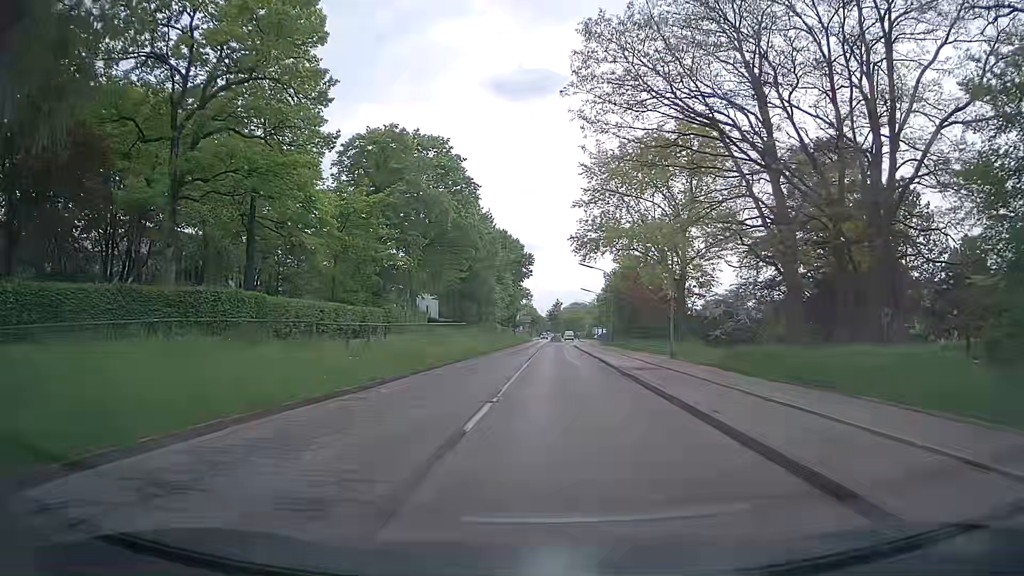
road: tertiary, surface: asphalt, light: Day
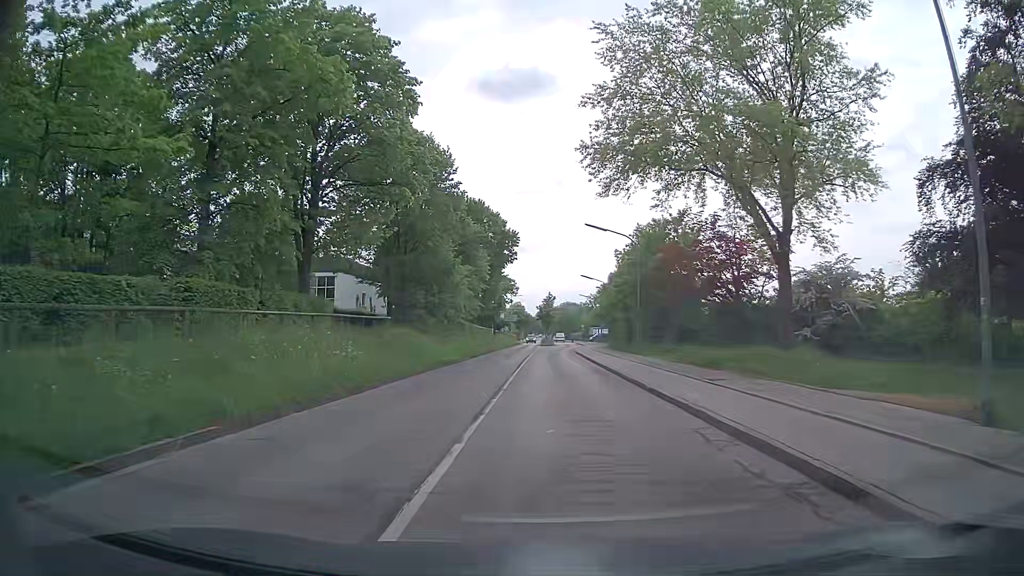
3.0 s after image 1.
(0.0, +22.6) m; 0°
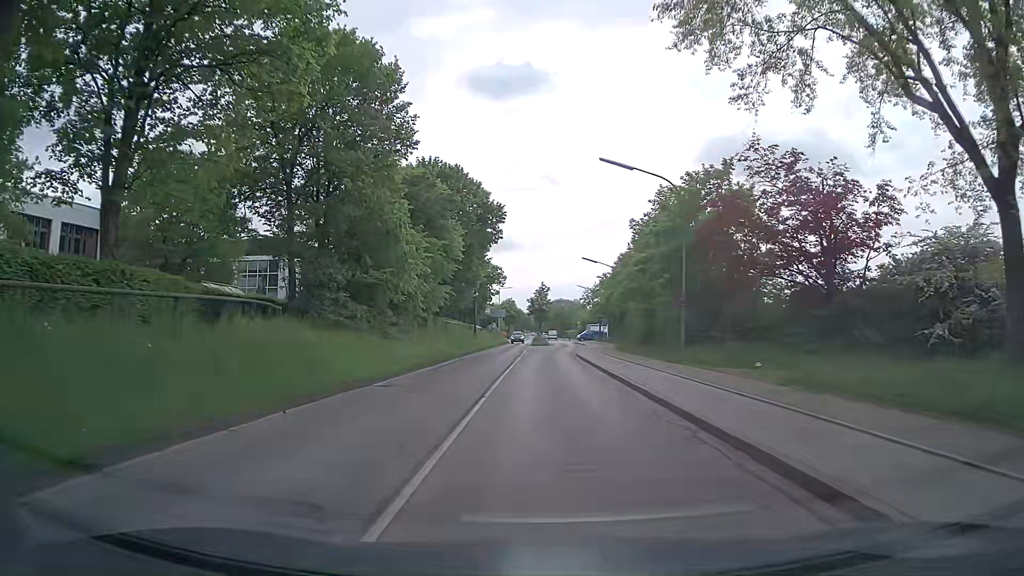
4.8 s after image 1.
(+0.2, +14.5) m; 0°
(0, +10) (0, +20) (0, +30) (+1, +40) (+1, +50) (+2, +60) (+3, +70) (+3, +80) (+3, +90) (+3, +100) m
